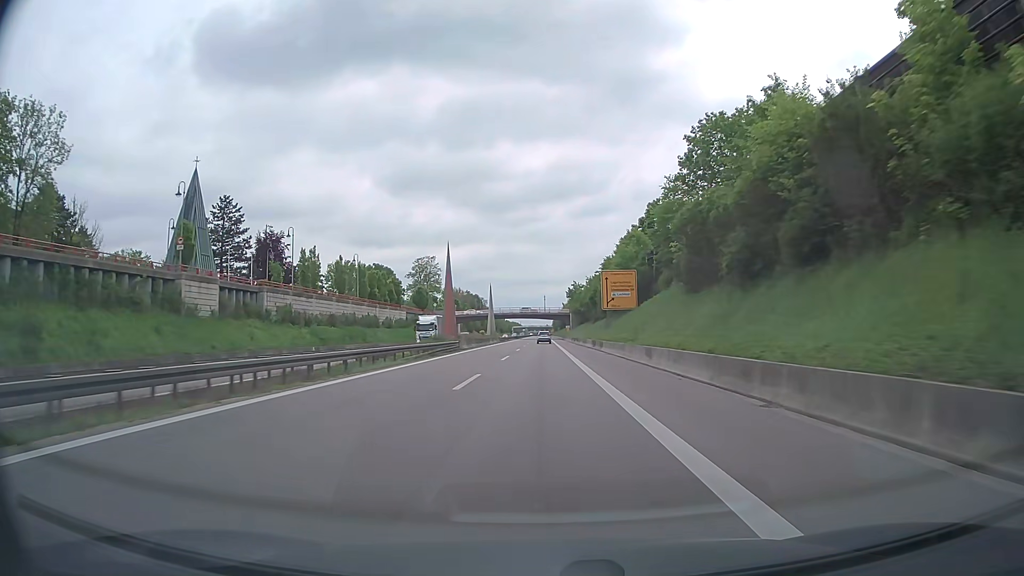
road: trunk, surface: asphalt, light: Day
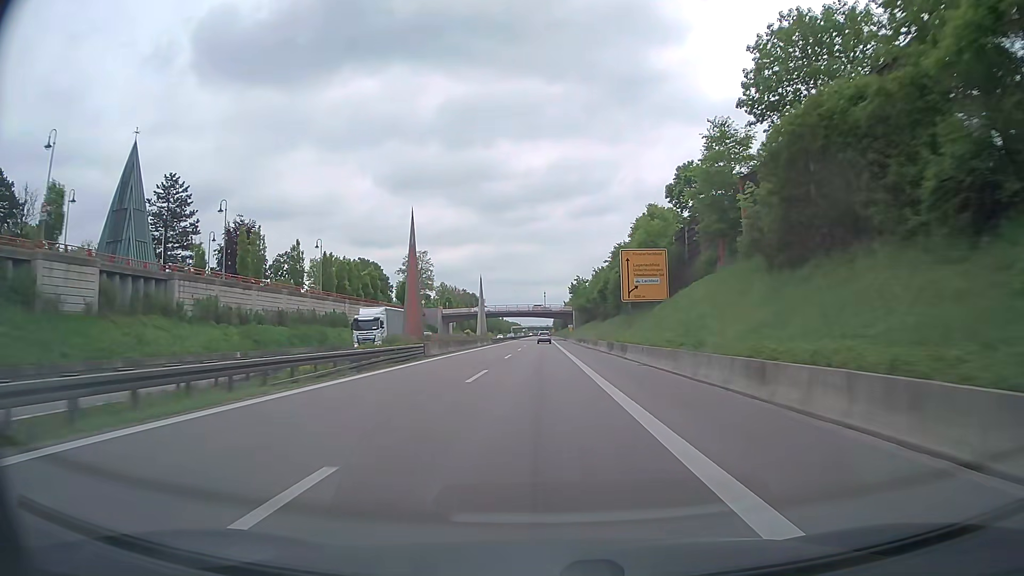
(0.0, +15.5) m; 0°
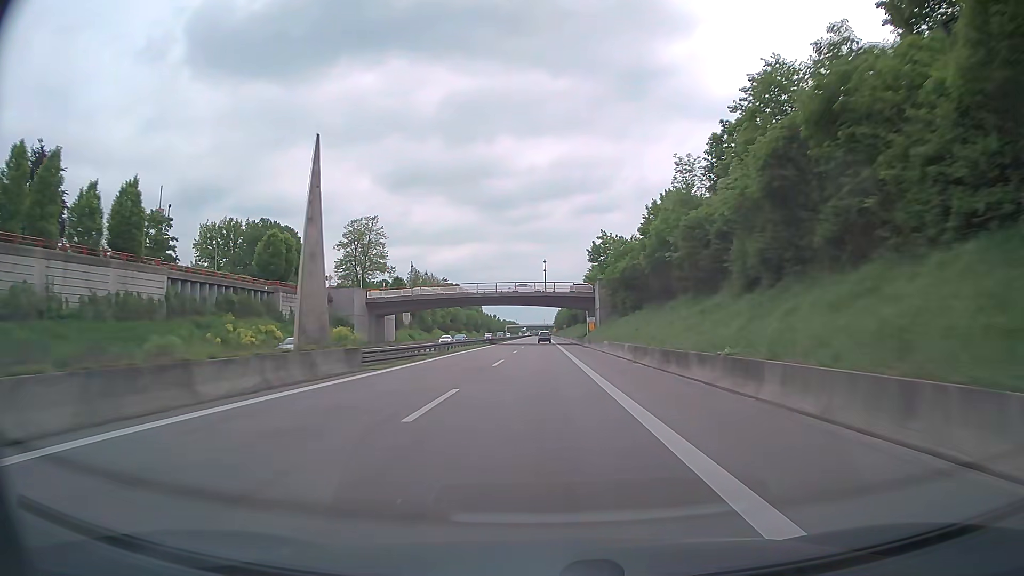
(-0.1, +62.7) m; 0°
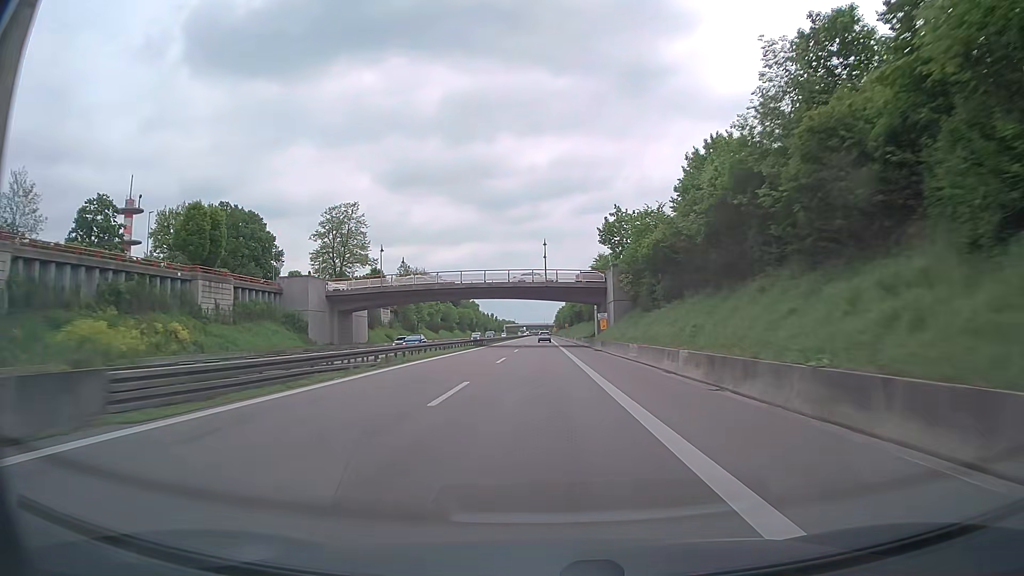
(0.0, +15.8) m; 0°
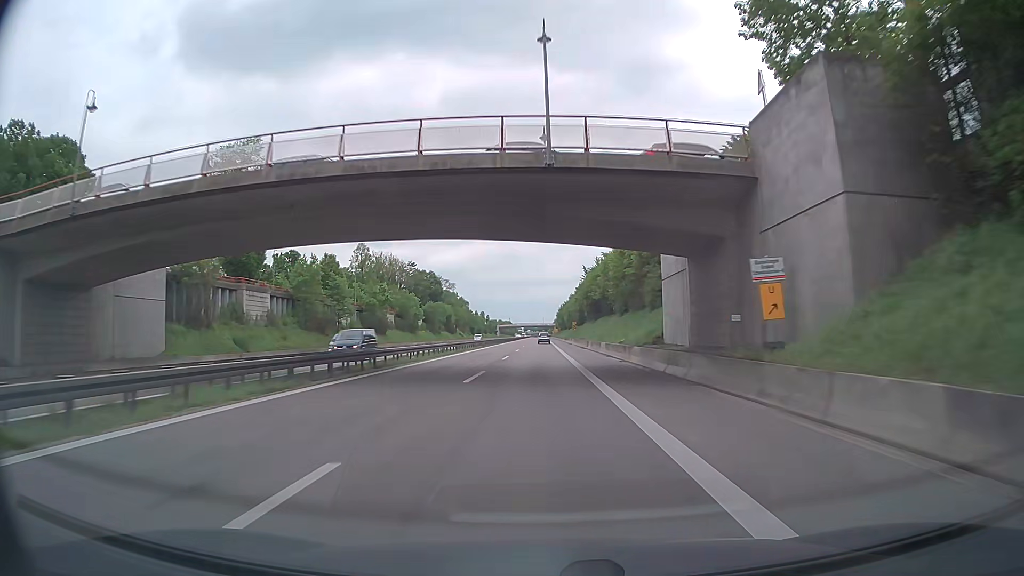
(-0.1, +47.8) m; 0°
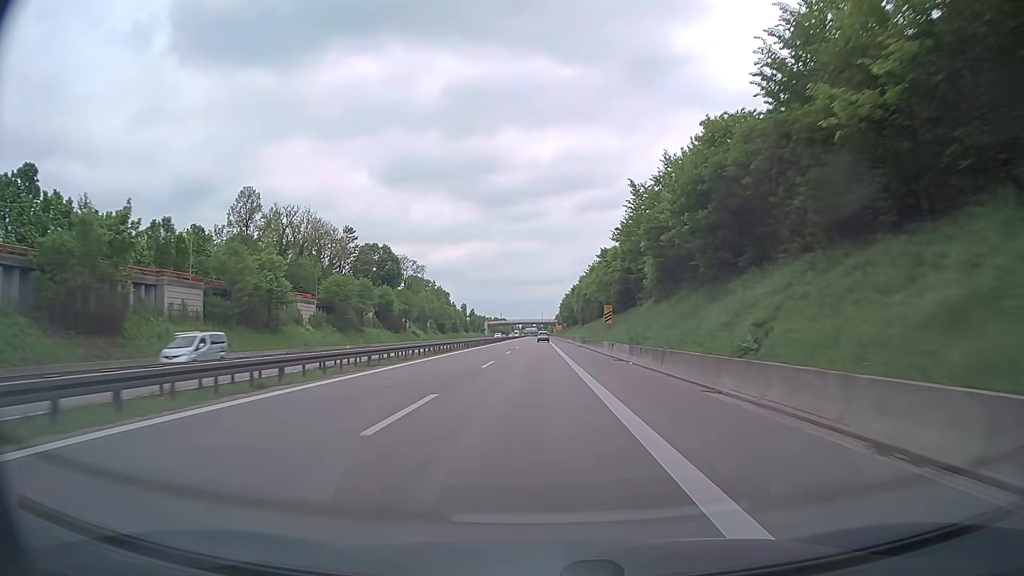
(+0.2, +64.3) m; +1°
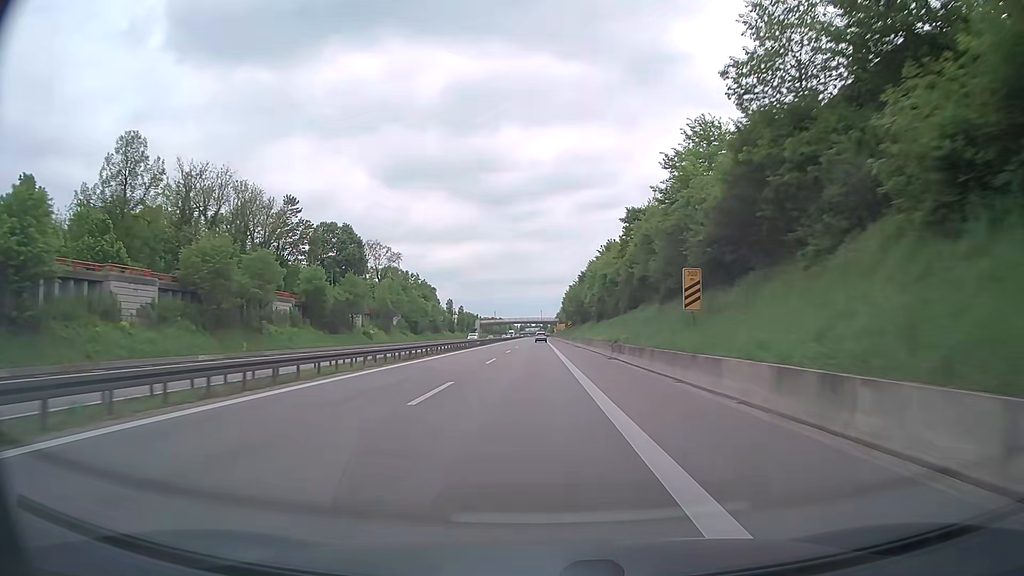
(-0.2, +32.2) m; 0°
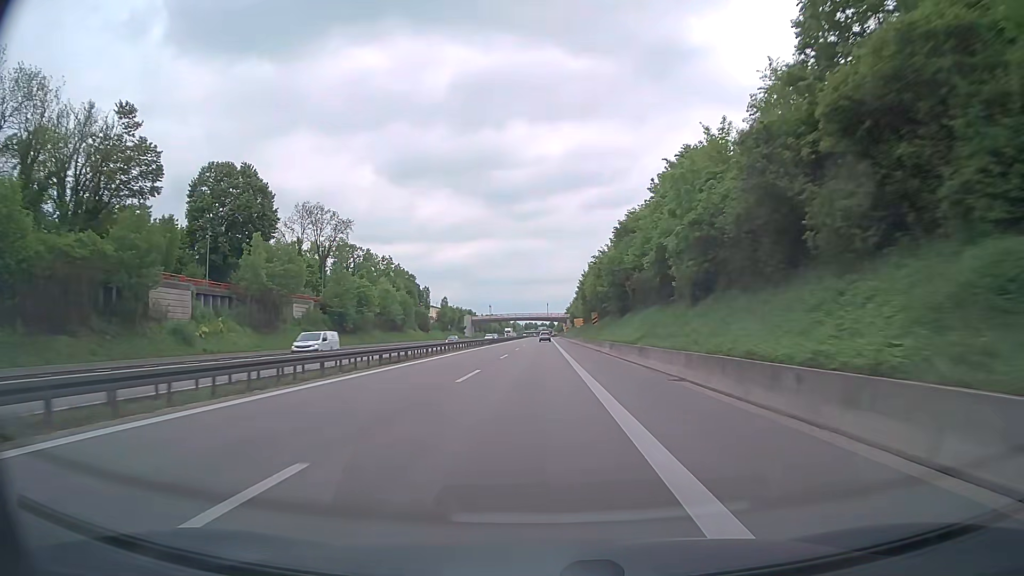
(-0.2, +48.1) m; -1°
(0, +10) (0, +20) (0, +30) (0, +40) (0, +50) (0, +60) (0, +70) (0, +80) (0, +90) (0, +100) m
